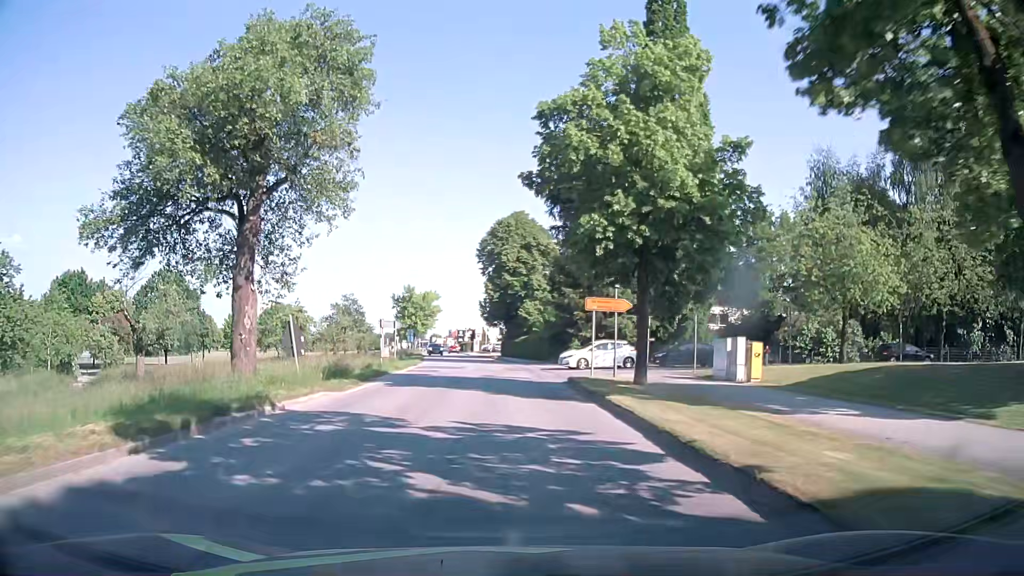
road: secondary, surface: asphalt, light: Day
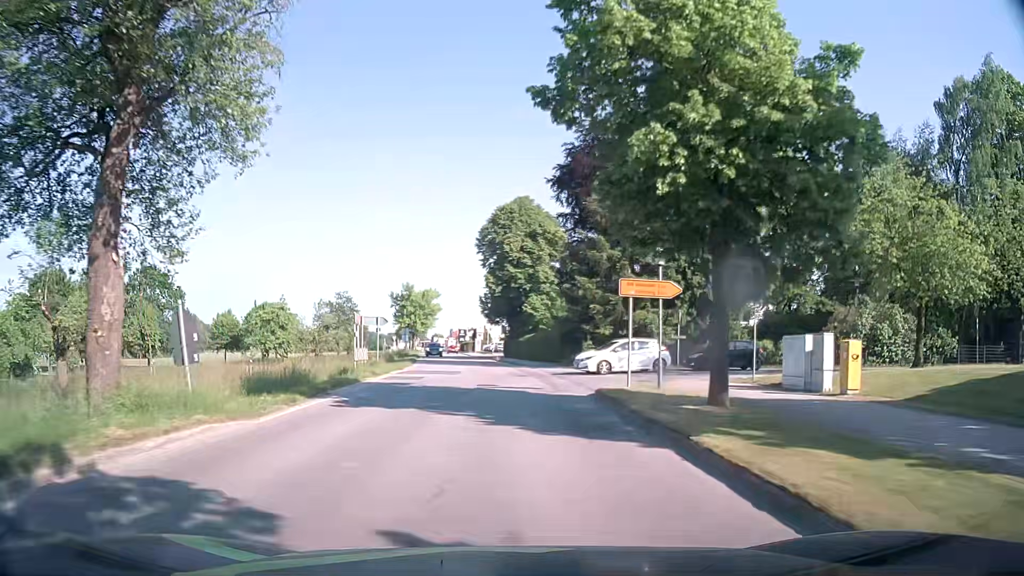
(-0.1, +6.9) m; -1°
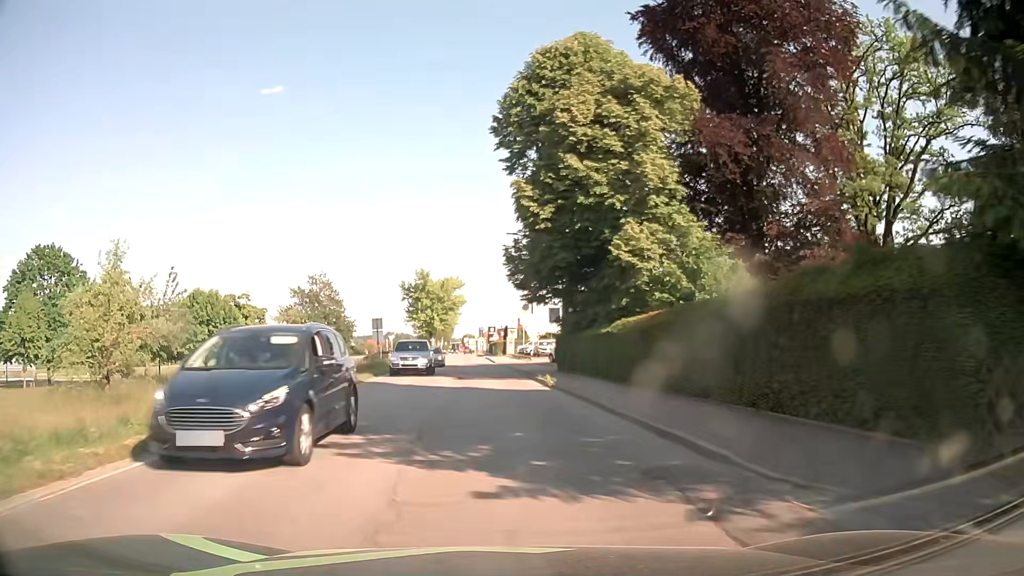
(-0.6, +34.4) m; -3°
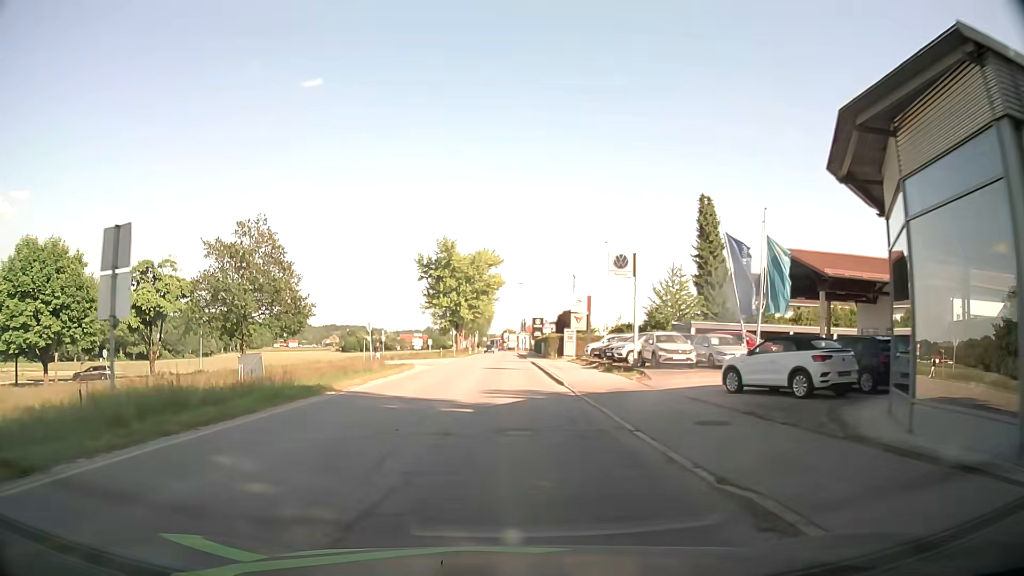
(-1.2, +35.3) m; -3°
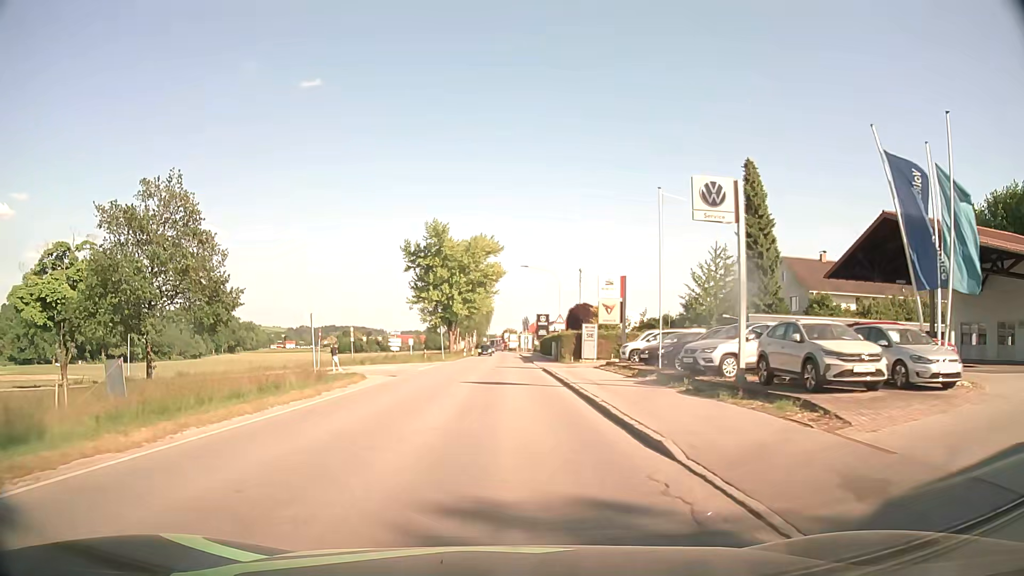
(-0.1, +14.7) m; 0°
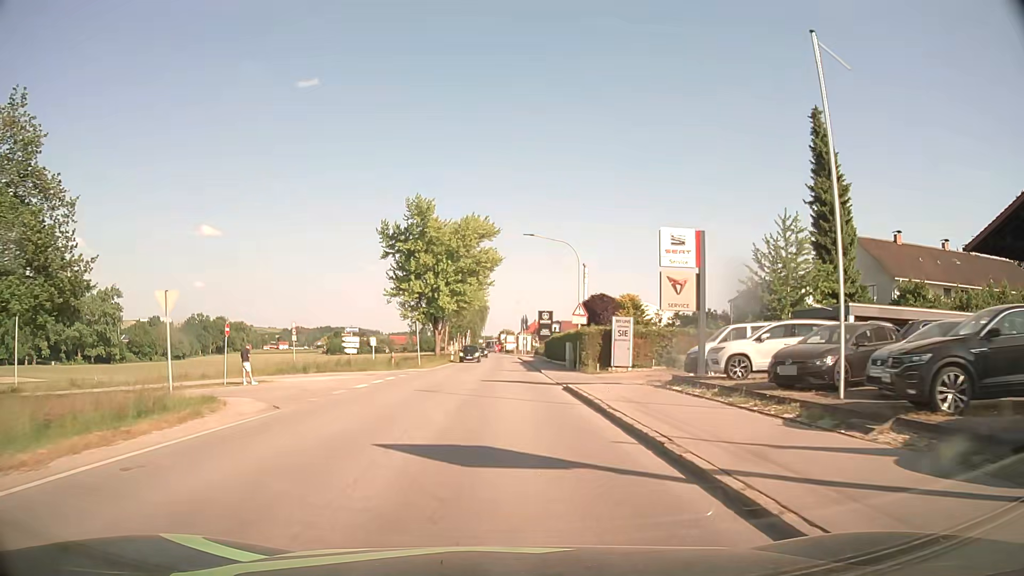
(0.0, +15.1) m; +1°
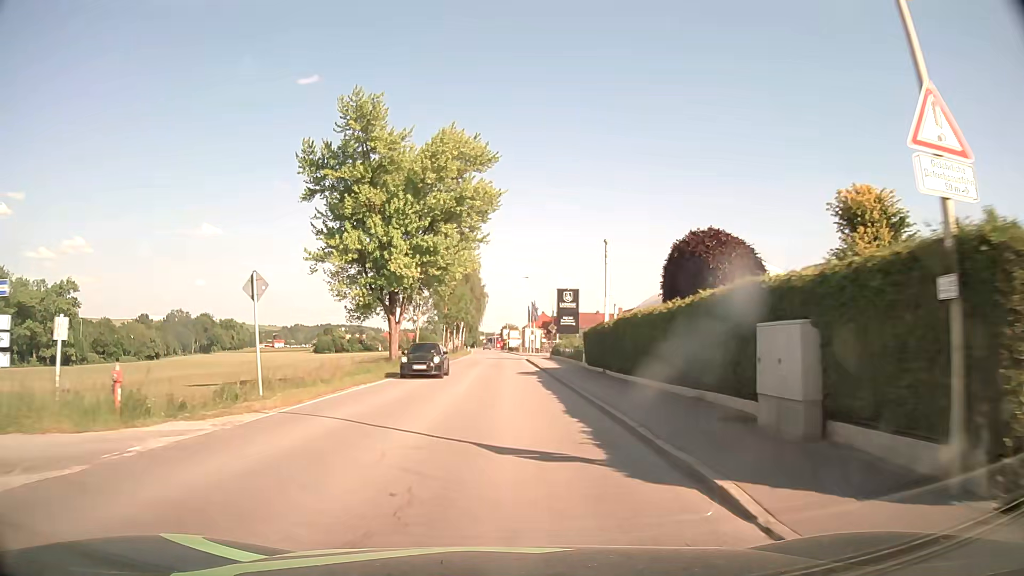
(-0.2, +30.9) m; -1°
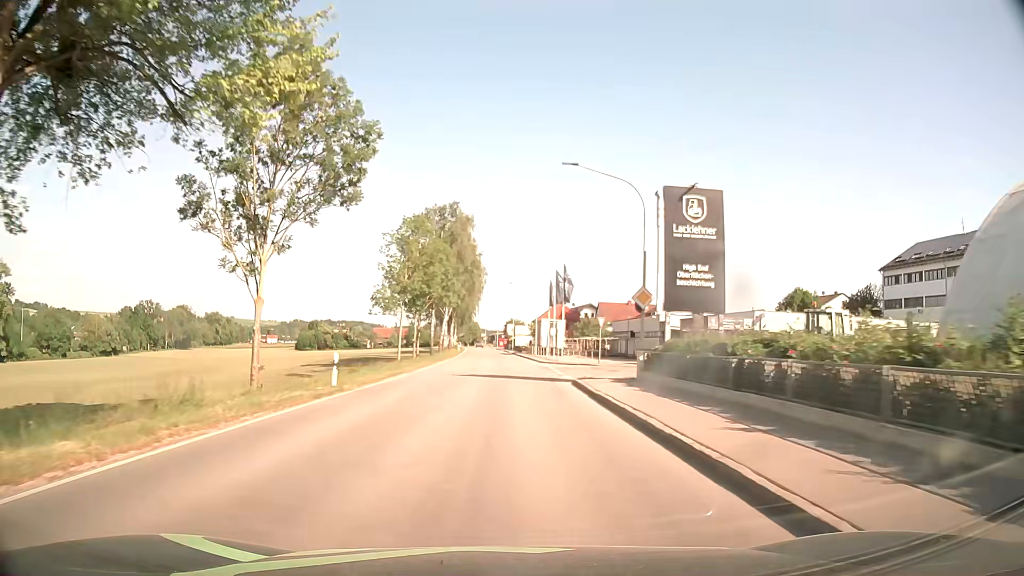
(-0.1, +40.0) m; 0°
(0, +10) (0, +20) (0, +30) (0, +40) (-1, +50) (-1, +60) (-1, +70) (-2, +80) (-2, +90) (-3, +100) m
